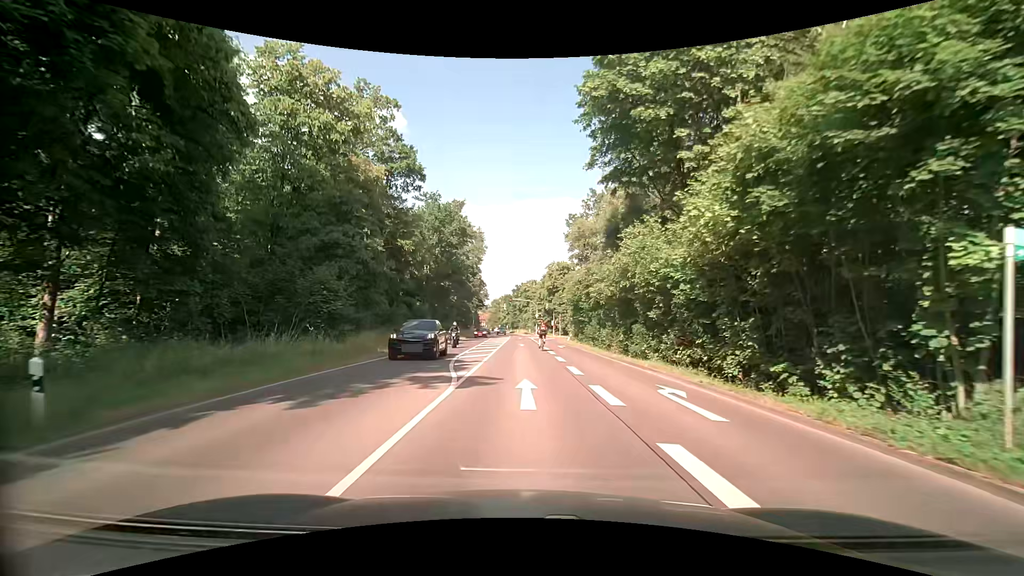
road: secondary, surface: asphalt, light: Day
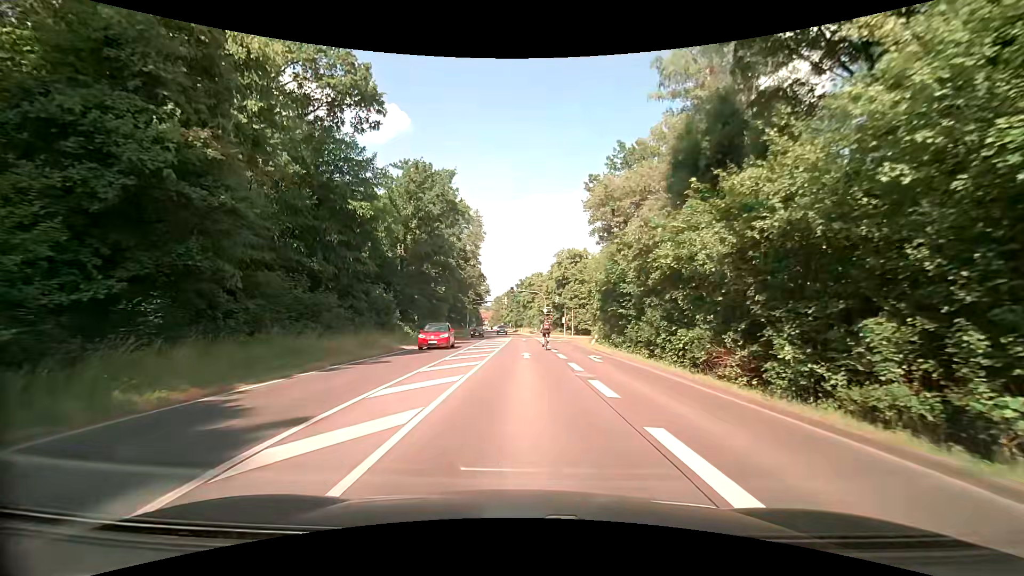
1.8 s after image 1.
(0.0, +17.3) m; 0°
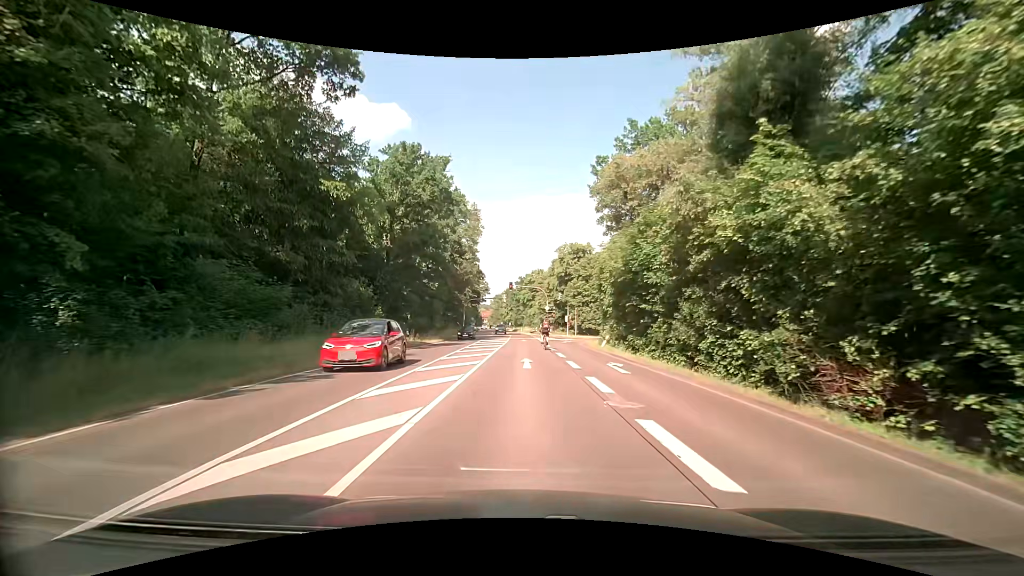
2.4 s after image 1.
(0.0, +5.4) m; -1°
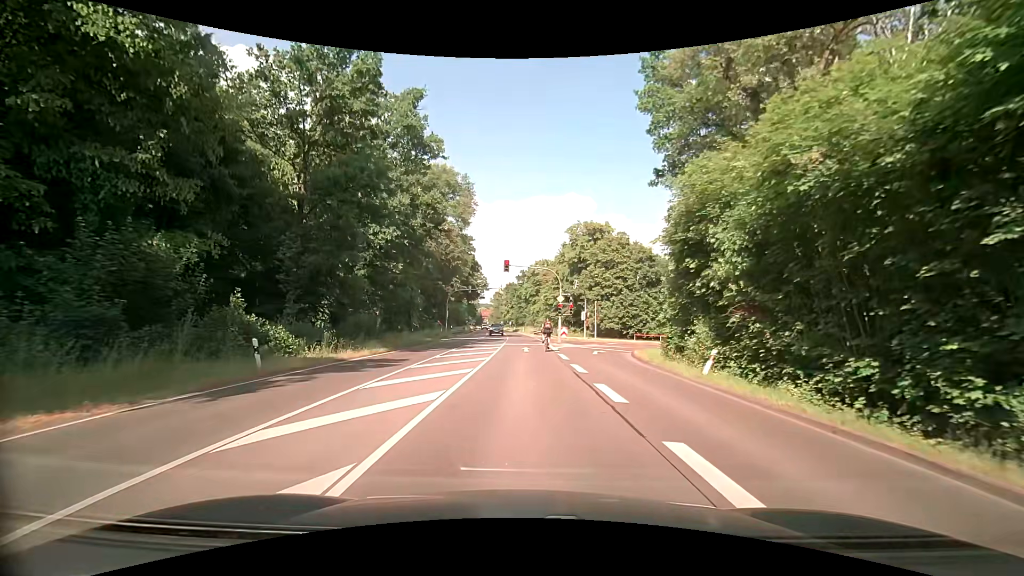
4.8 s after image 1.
(+0.1, +19.3) m; 0°
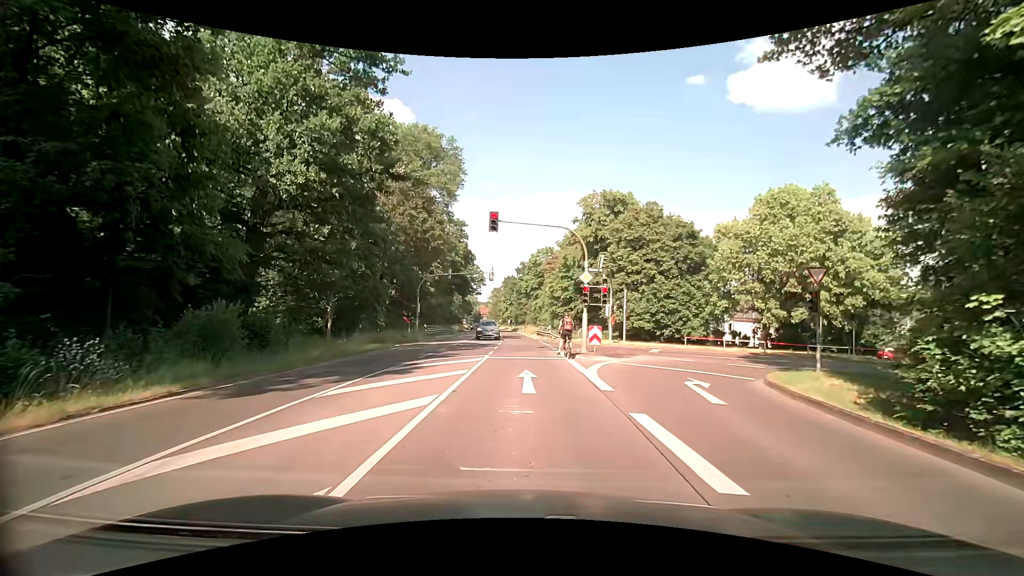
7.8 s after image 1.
(-0.1, +16.4) m; 0°
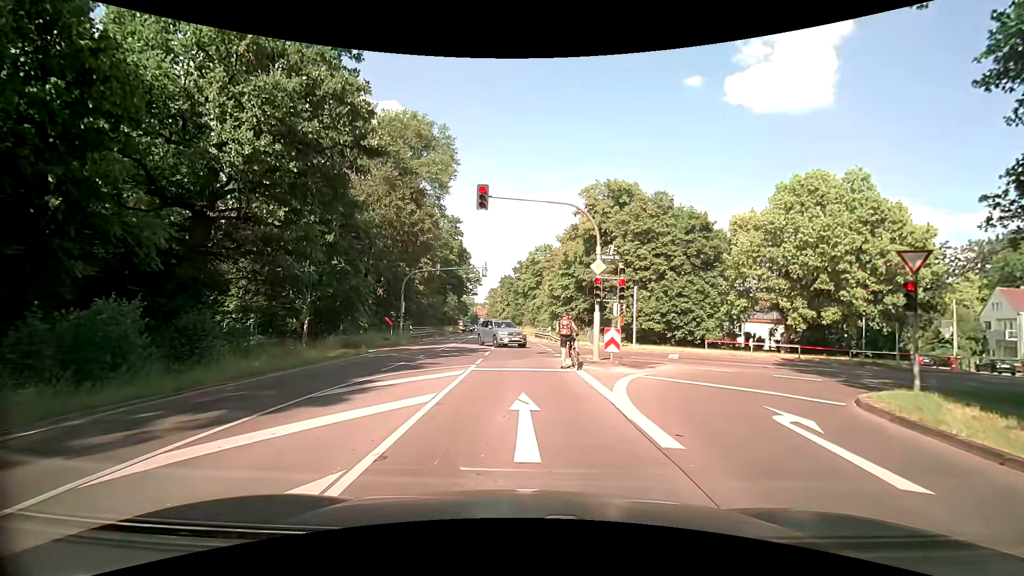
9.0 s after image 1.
(0.0, +4.7) m; -1°
